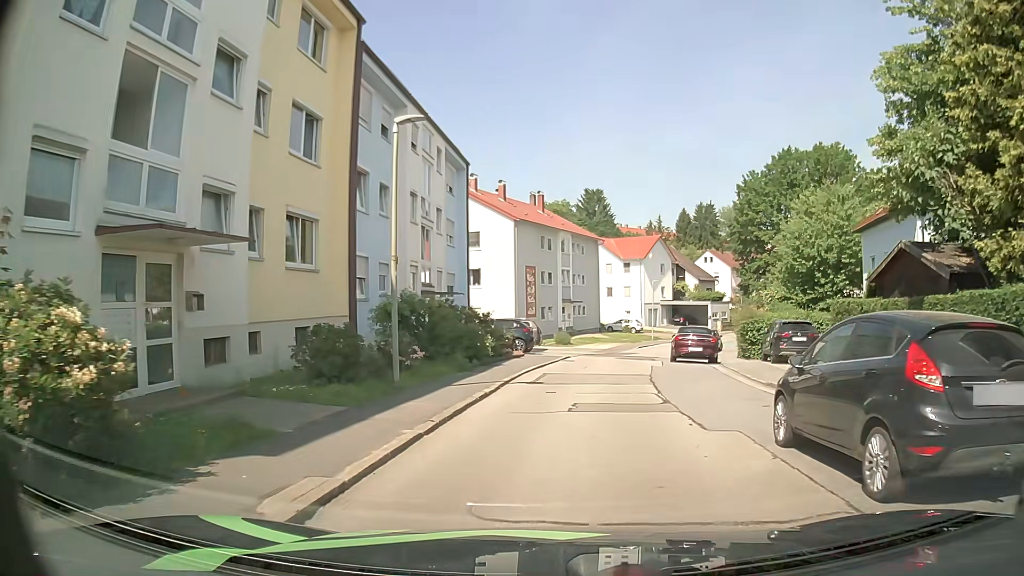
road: residential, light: Day
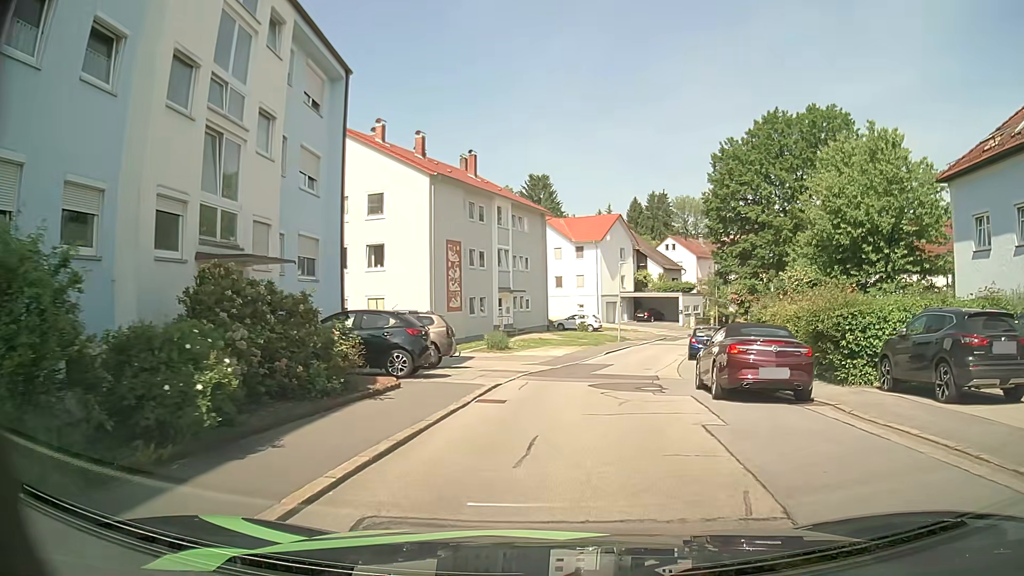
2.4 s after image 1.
(+0.7, +14.2) m; +5°
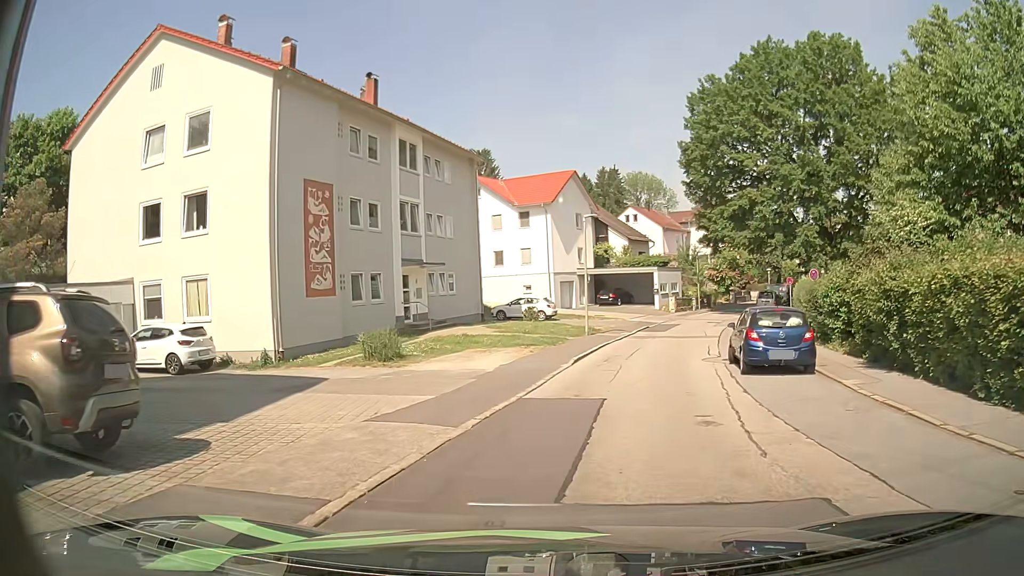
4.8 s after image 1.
(+0.6, +14.7) m; +3°
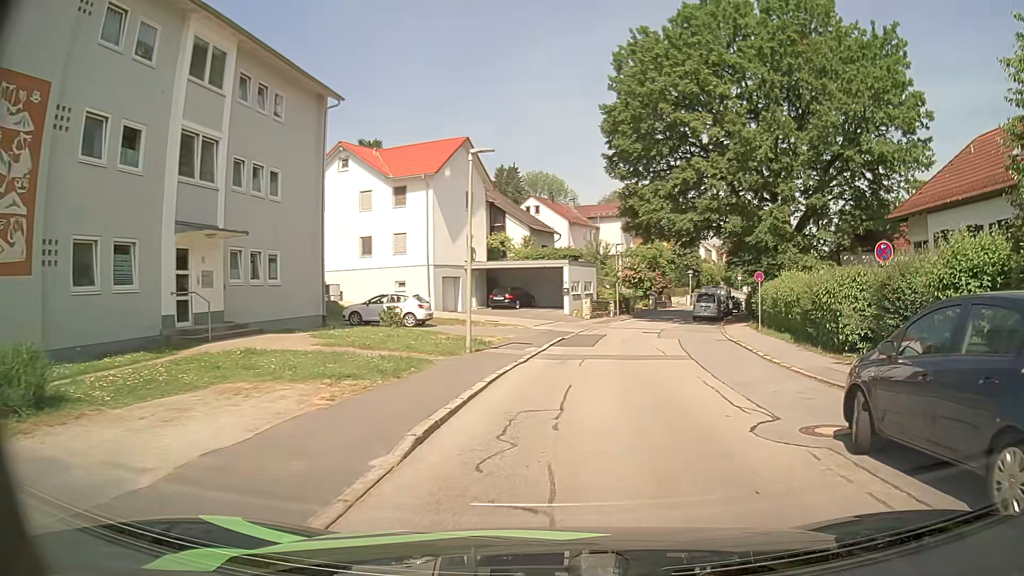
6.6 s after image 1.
(+0.8, +11.7) m; +10°
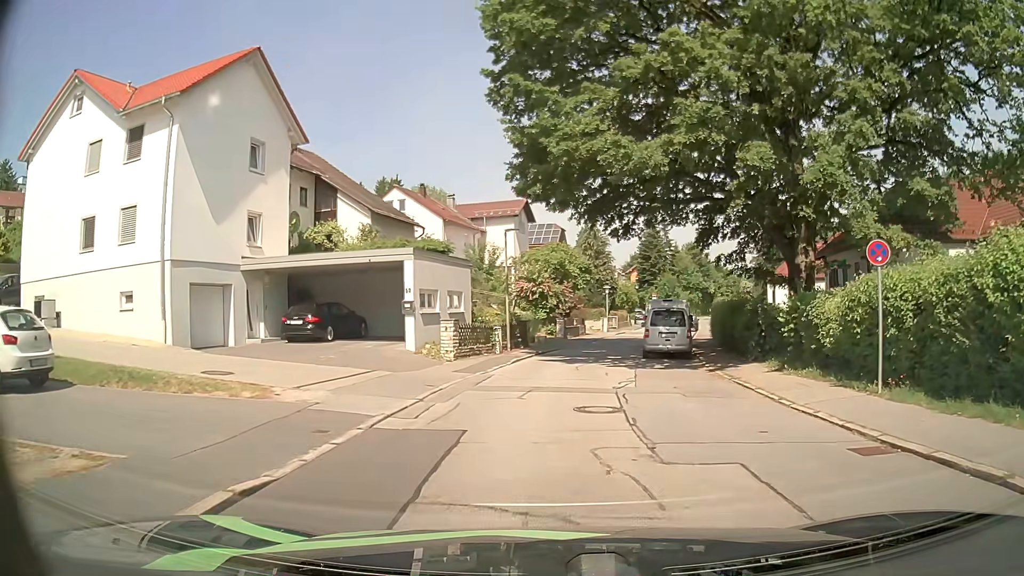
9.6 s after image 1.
(+1.7, +19.0) m; +9°
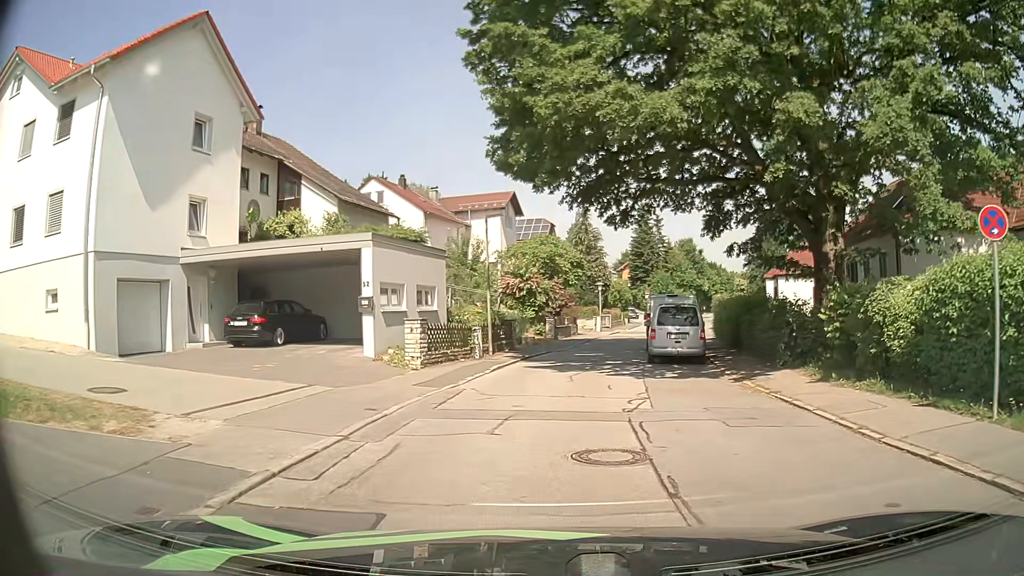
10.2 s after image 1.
(0.0, +3.7) m; 0°
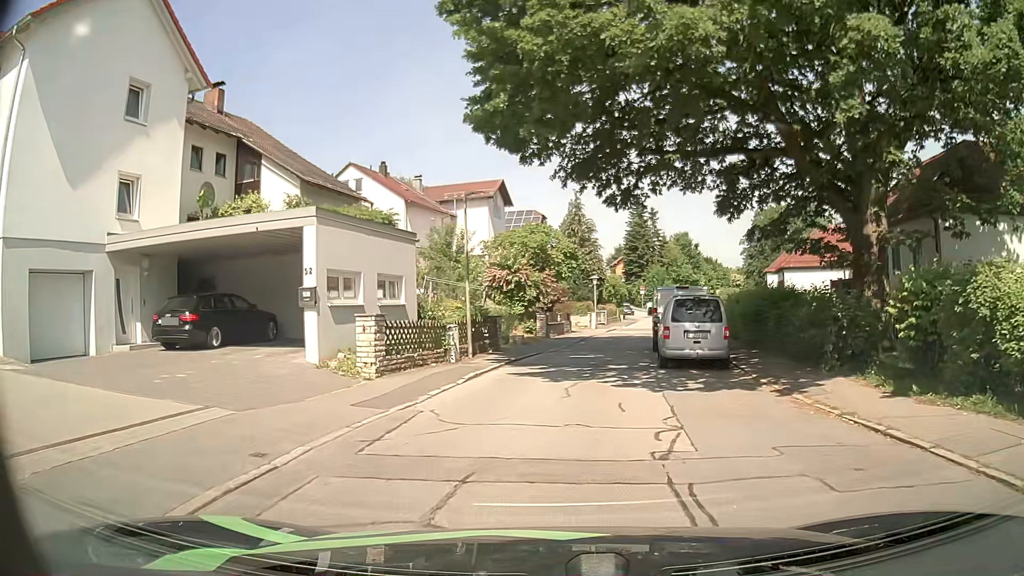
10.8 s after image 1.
(0.0, +3.7) m; +1°
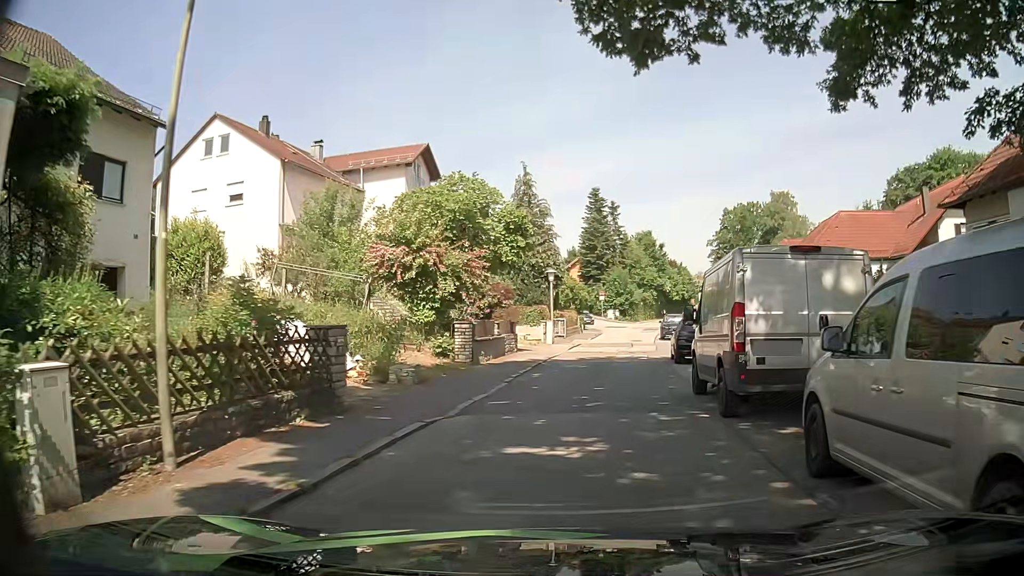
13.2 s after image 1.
(+0.4, +14.6) m; +5°
(0, +10) (+1, +20) (+2, +30) (+4, +40) (+6, +50) (+8, +59) (+11, +69) (+13, +79) (+15, +88) (+17, +98) m
